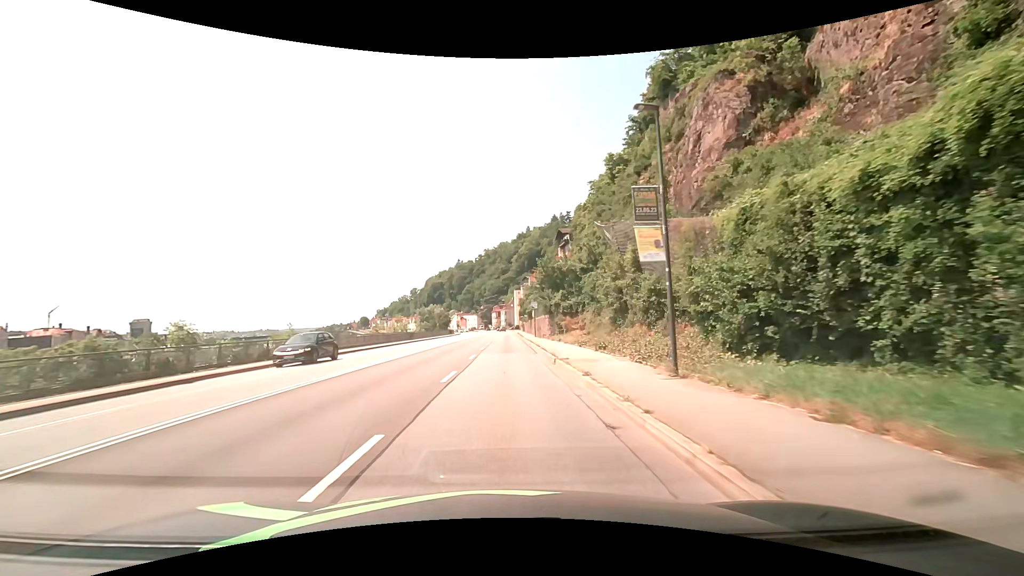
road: primary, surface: asphalt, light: Day
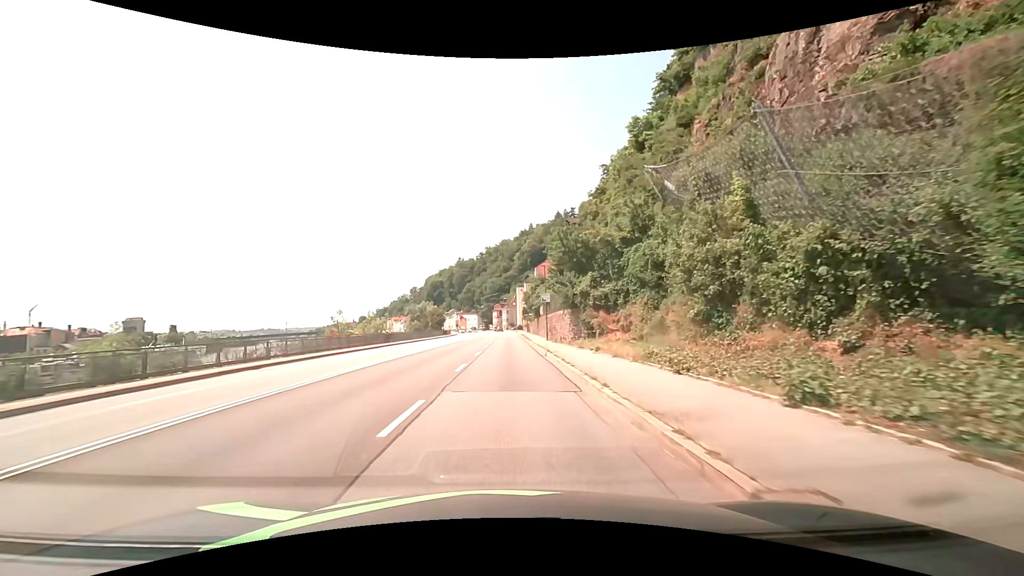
(0.0, +15.2) m; 0°
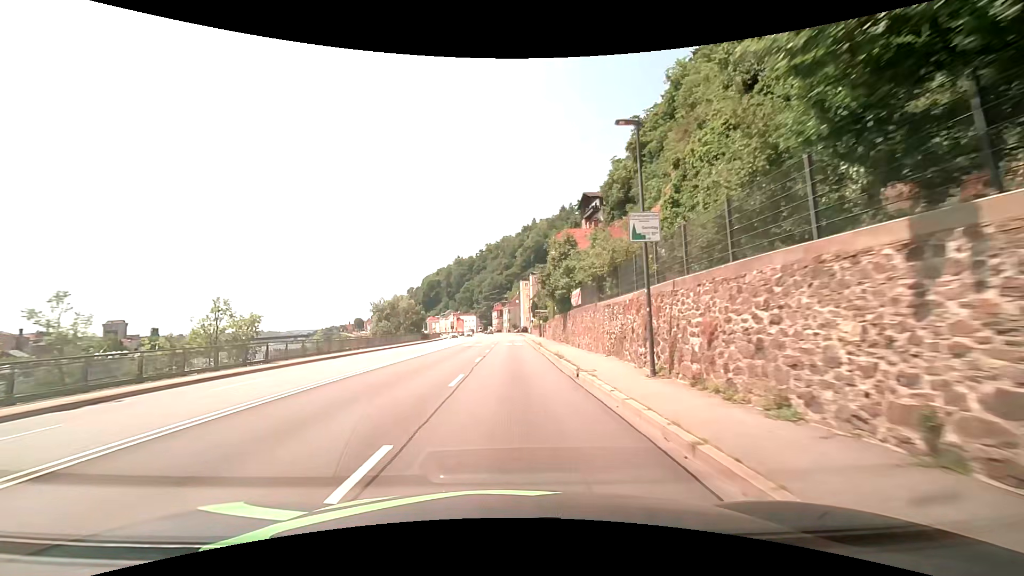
(-0.1, +30.4) m; 0°
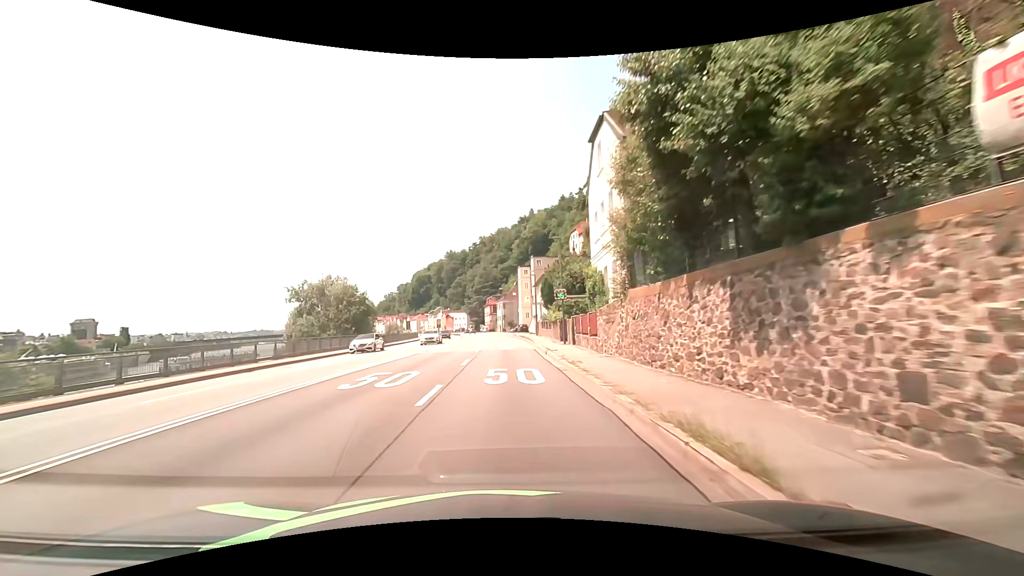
(+0.2, +30.4) m; +1°
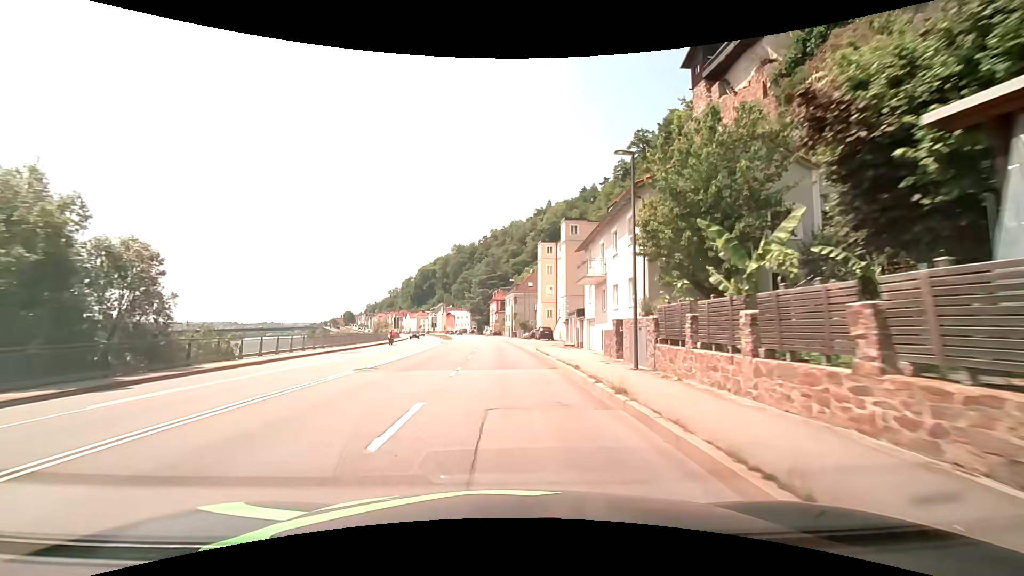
(-0.4, +38.0) m; -1°
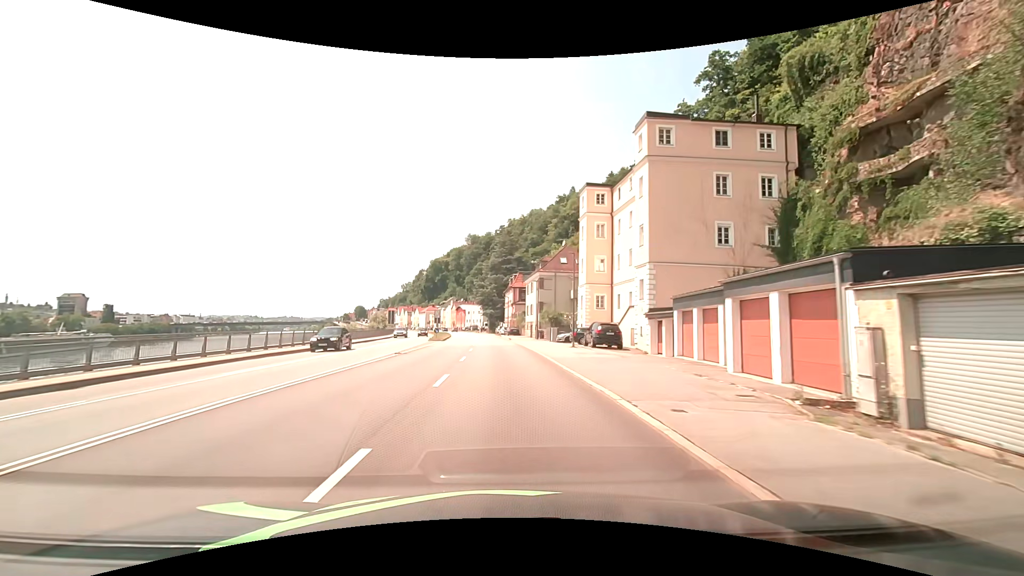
(-0.5, +30.4) m; -2°
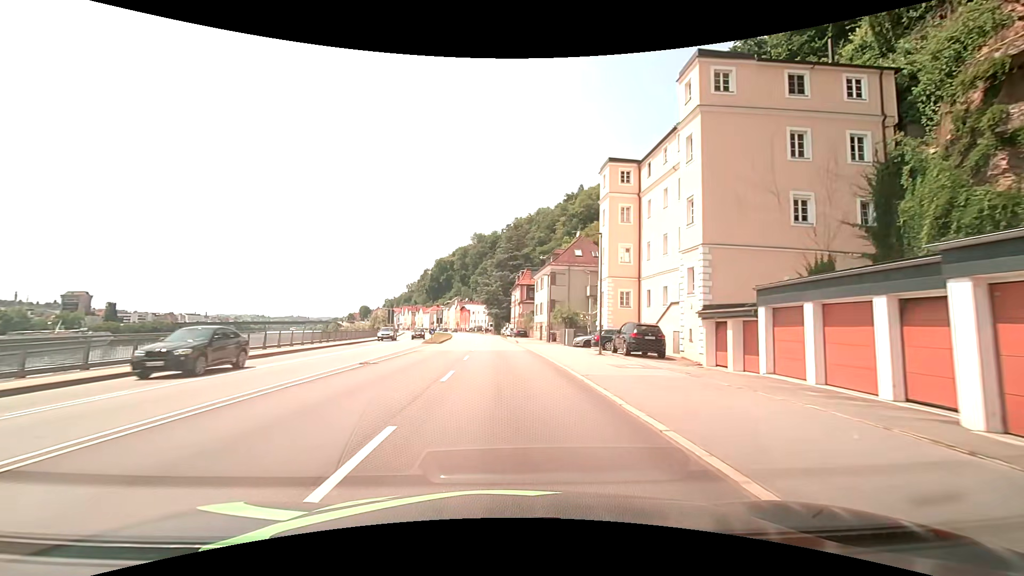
(0.0, +7.6) m; 0°
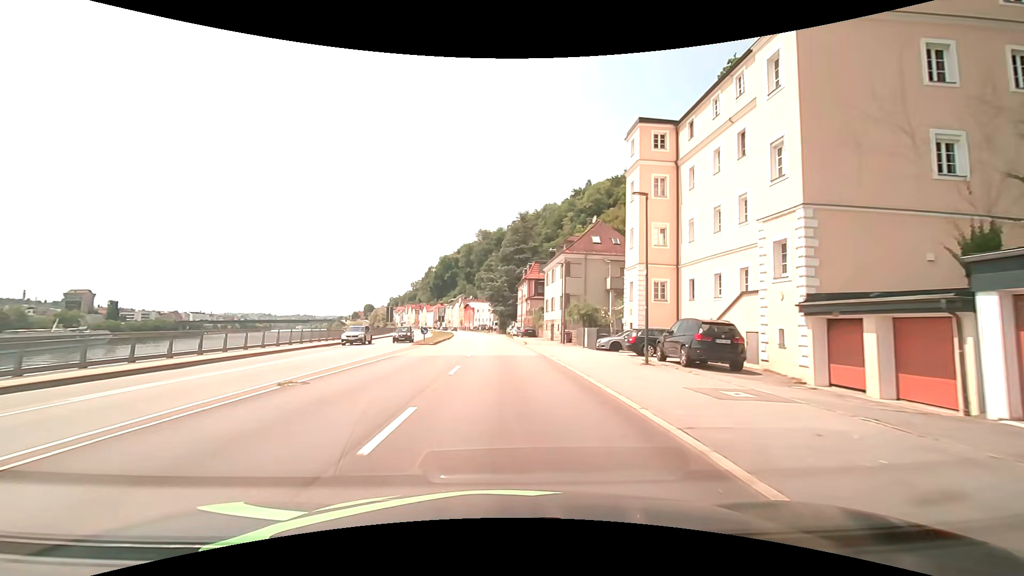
(0.0, +7.6) m; -1°
(0, +10) (0, +20) (-1, +30) (-1, +40) (-1, +50) (-2, +60) (-3, +70) (-3, +80) (-4, +90) (-6, +100) m
